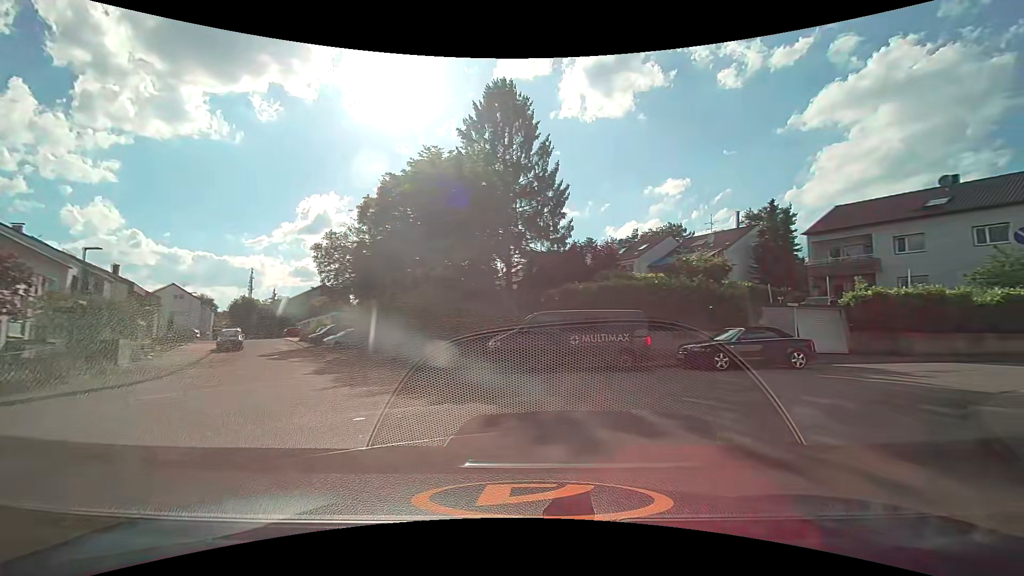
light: Day
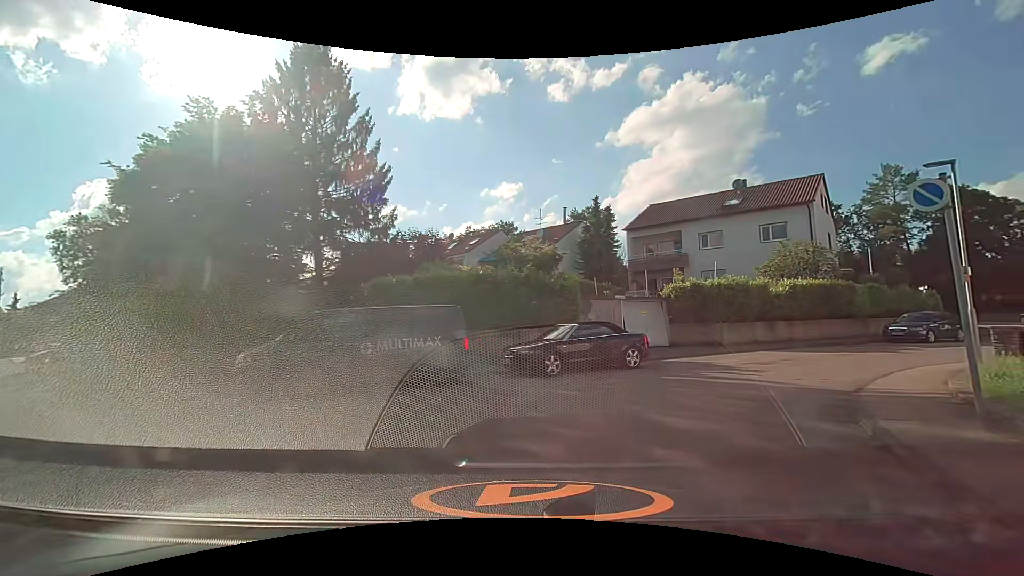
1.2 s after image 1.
(+0.7, +4.0) m; +19°
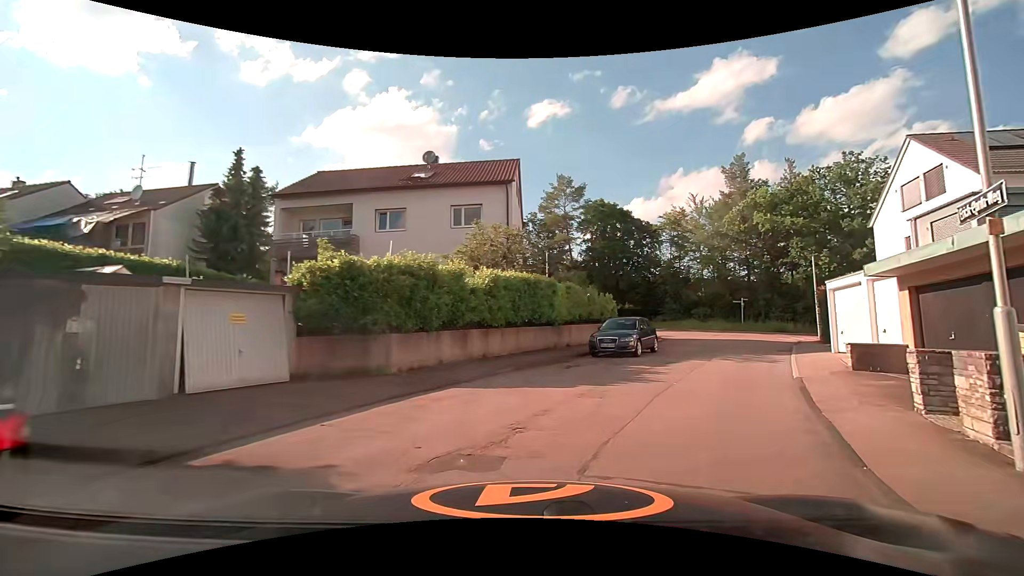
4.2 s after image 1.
(+3.2, +10.9) m; +34°
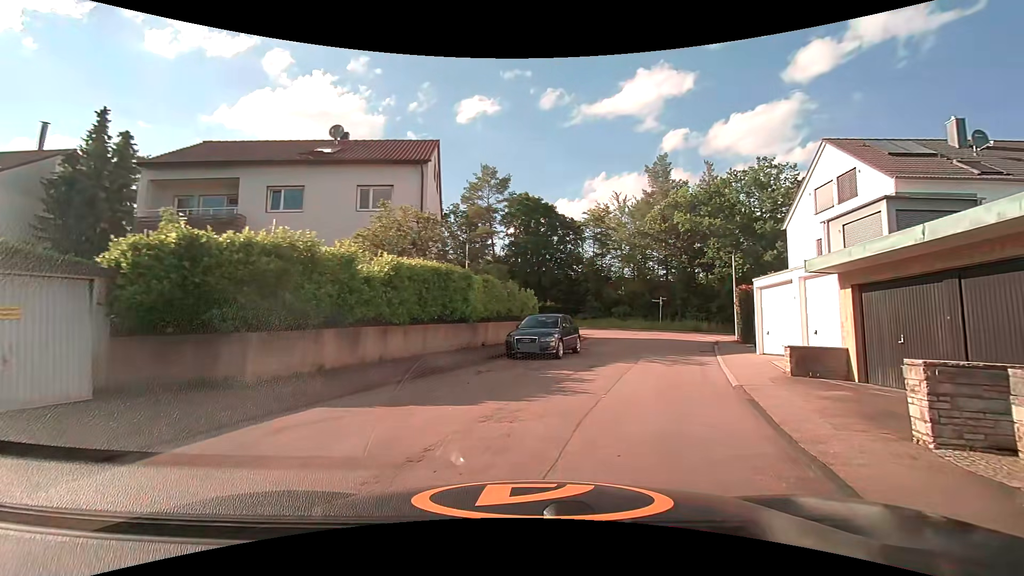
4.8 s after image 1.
(+0.2, +2.4) m; +10°
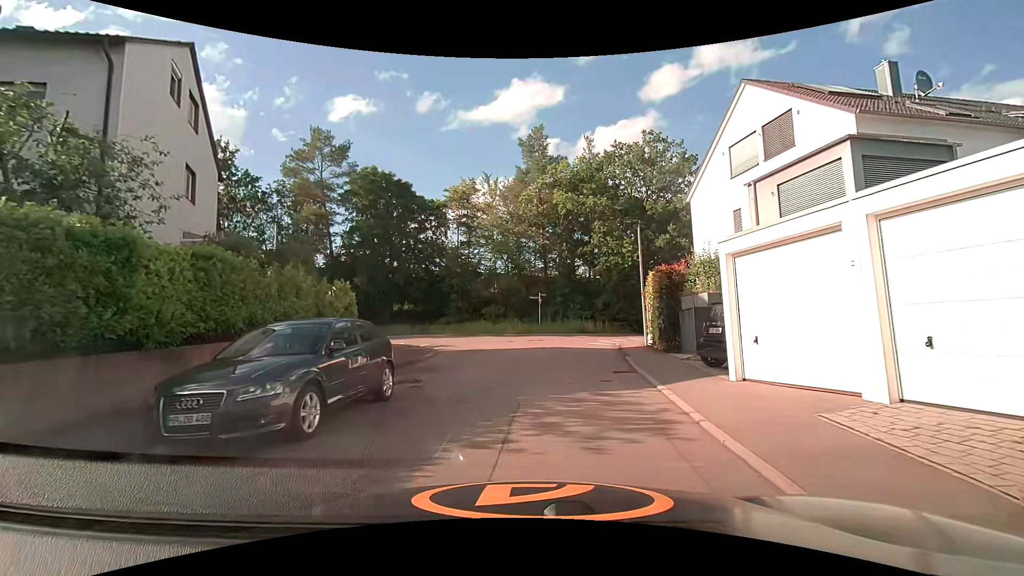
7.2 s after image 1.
(+1.6, +9.5) m; +13°
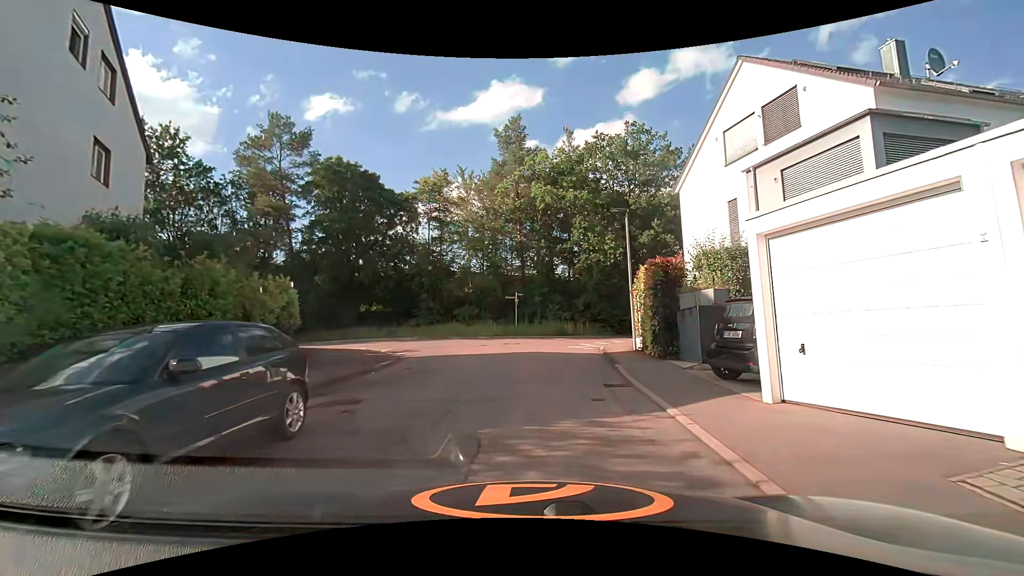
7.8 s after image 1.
(0.0, +2.4) m; +2°
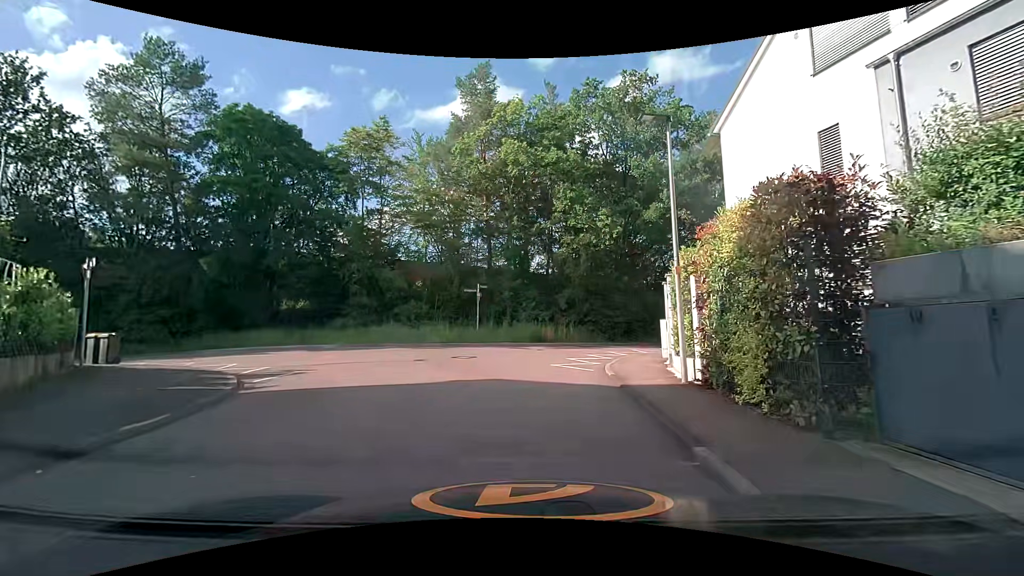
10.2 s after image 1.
(+0.4, +8.2) m; +4°
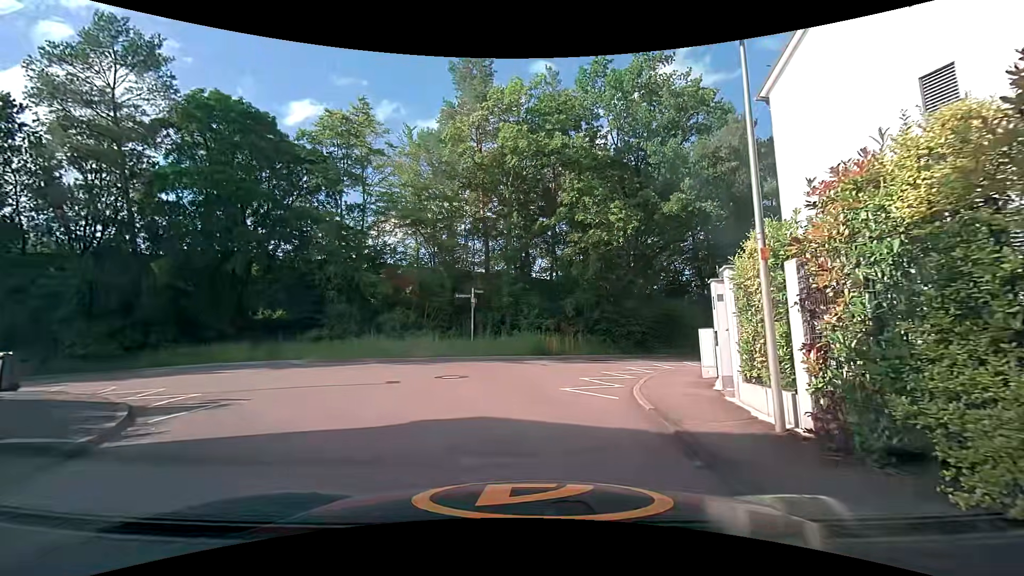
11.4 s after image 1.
(-0.1, +3.2) m; -2°
